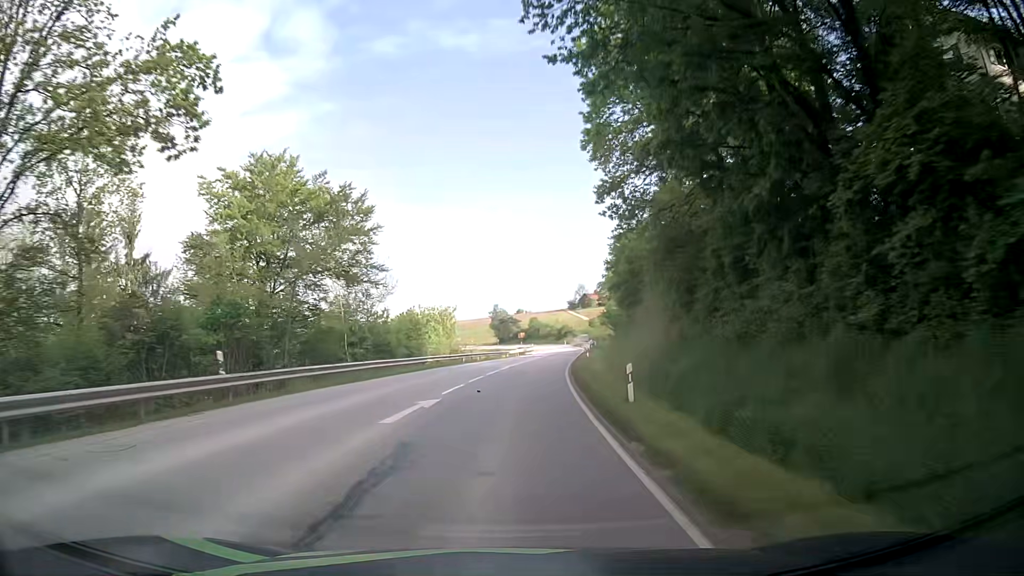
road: secondary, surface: asphalt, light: Day
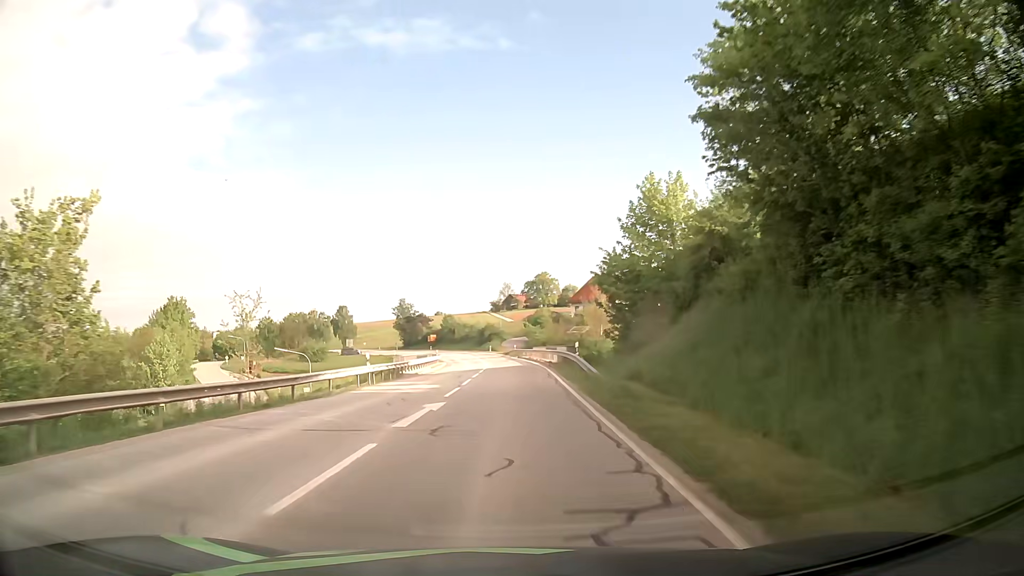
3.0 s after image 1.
(+4.0, +54.8) m; +7°
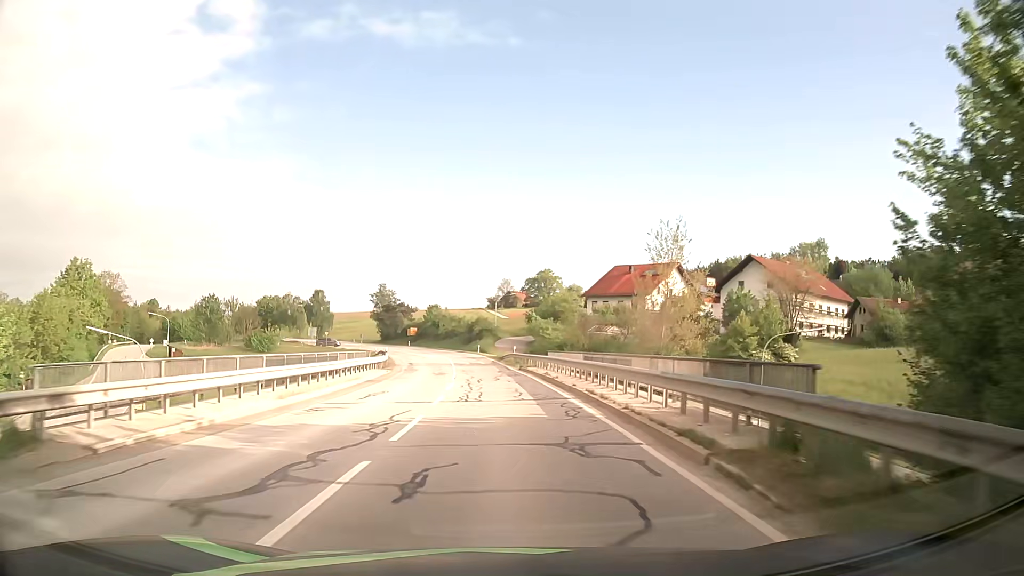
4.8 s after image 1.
(+0.2, +32.2) m; 0°
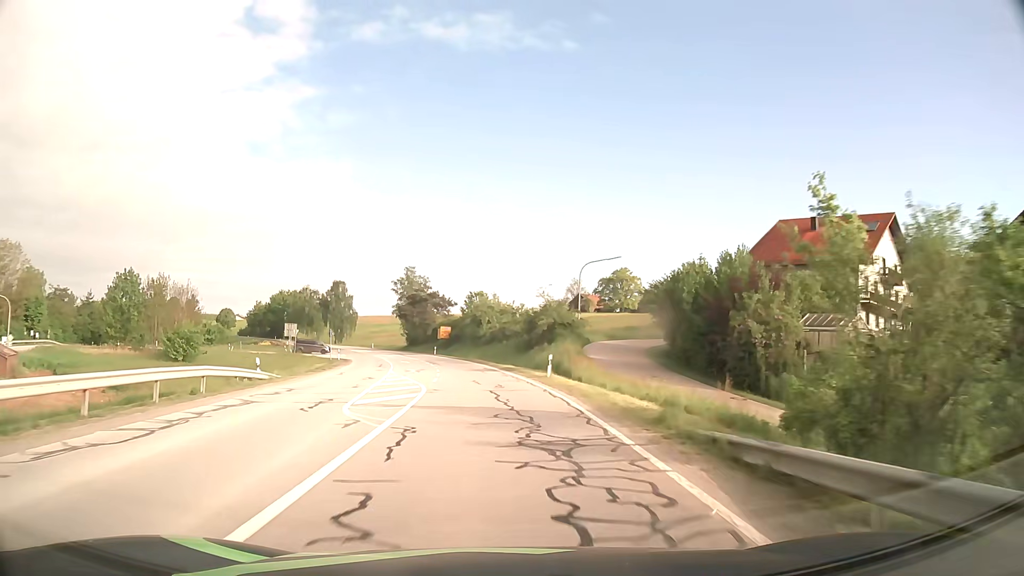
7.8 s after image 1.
(-2.3, +53.0) m; -5°
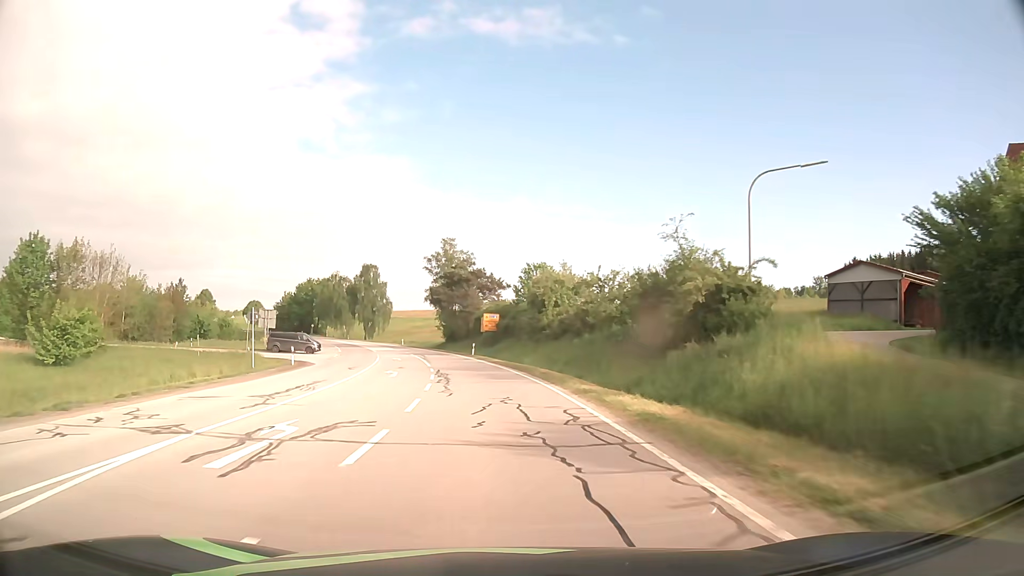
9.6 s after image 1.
(-1.3, +31.4) m; -5°
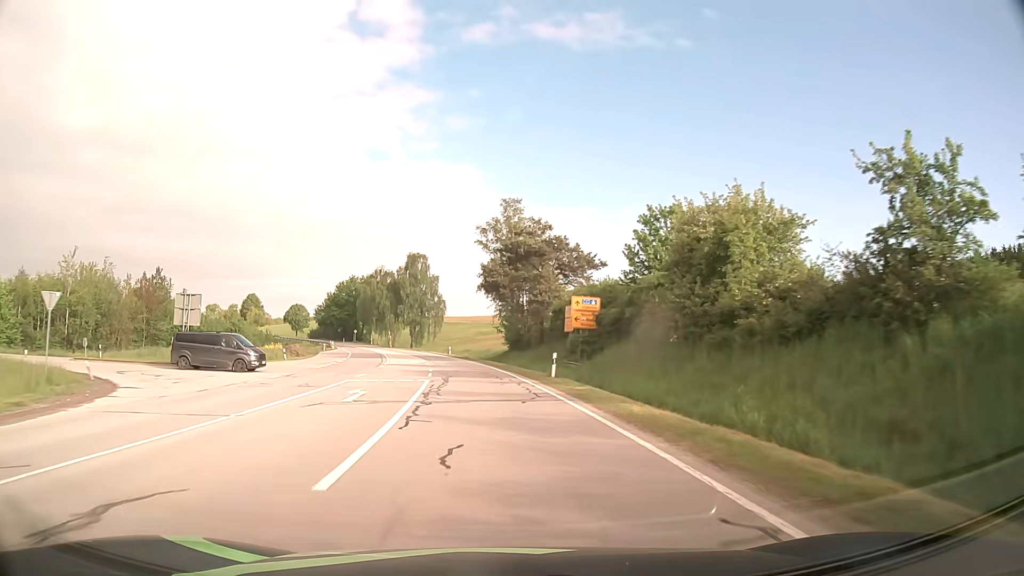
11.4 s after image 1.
(-1.6, +31.4) m; -6°
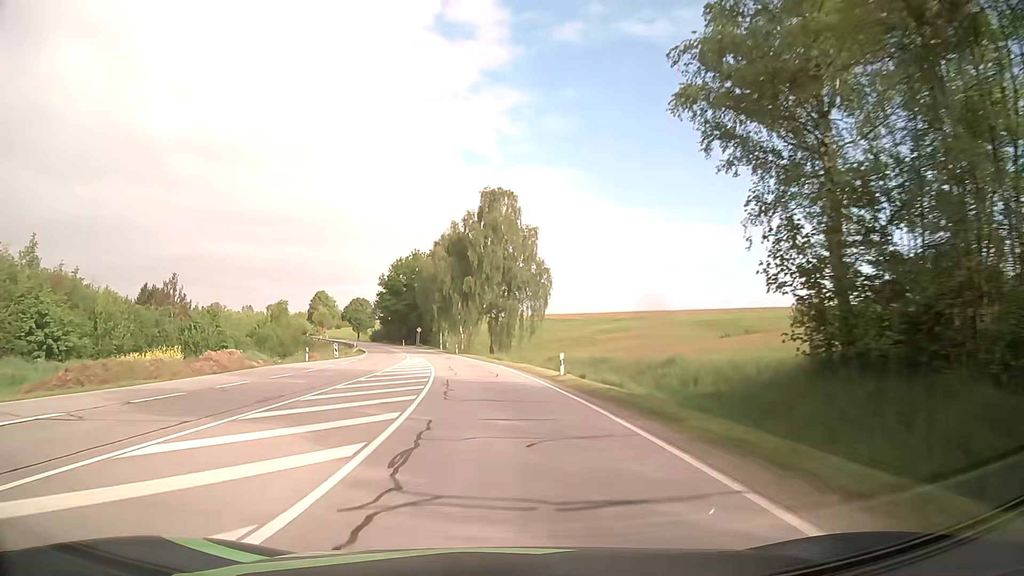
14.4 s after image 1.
(-4.4, +52.2) m; -9°
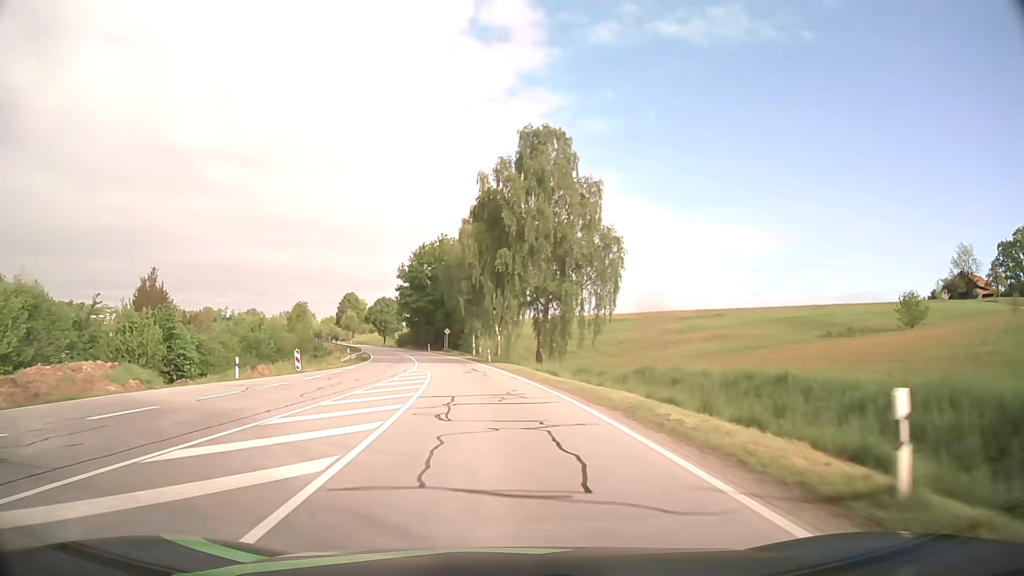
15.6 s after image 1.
(-0.6, +21.1) m; -4°
(0, +10) (-1, +20) (-1, +30) (-3, +40) (-4, +50) (-6, +60) (-7, +69) (-10, +79) (-12, +89) (-15, +99) m
